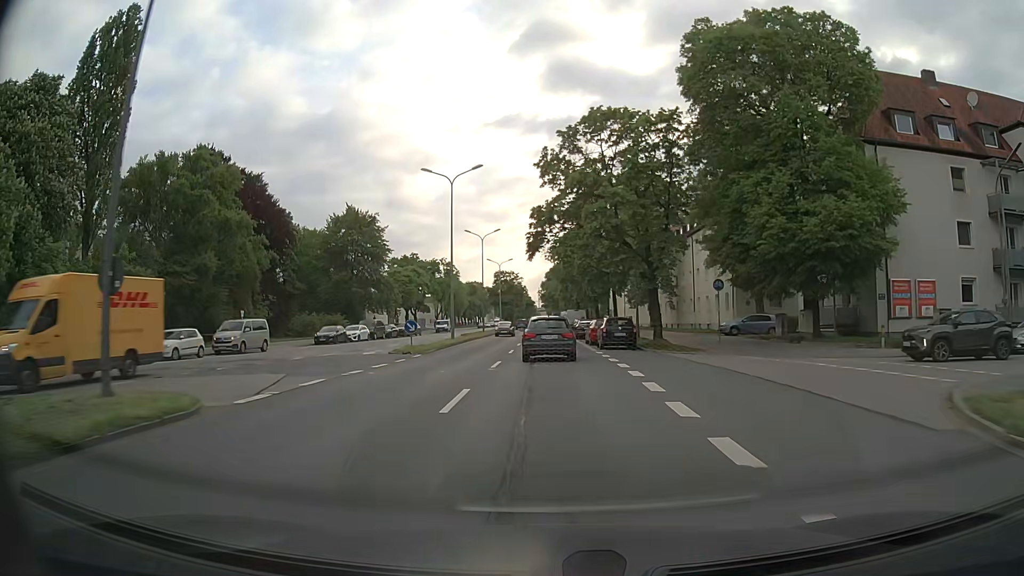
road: secondary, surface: asphalt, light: Day
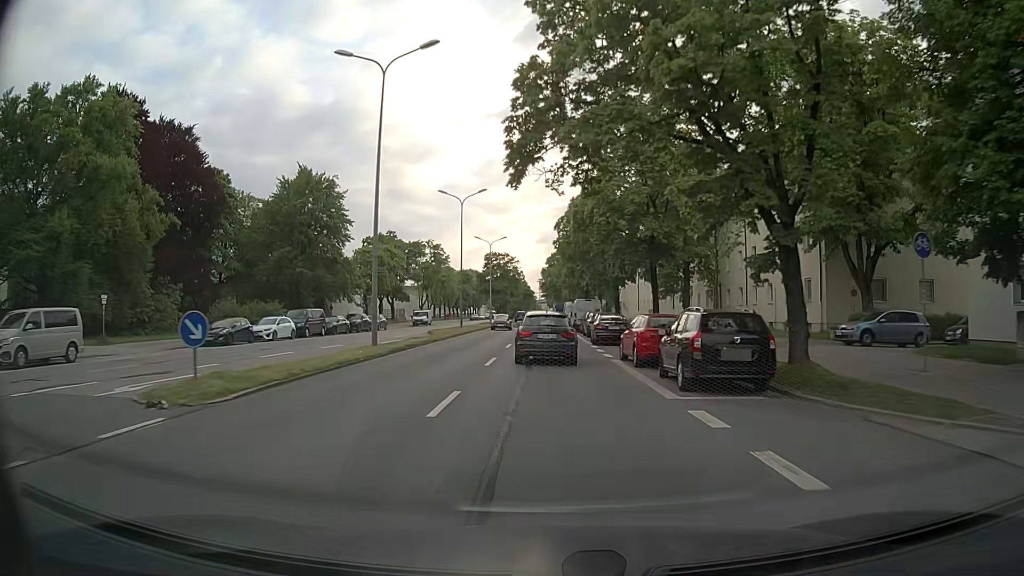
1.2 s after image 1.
(0.0, +18.8) m; -1°
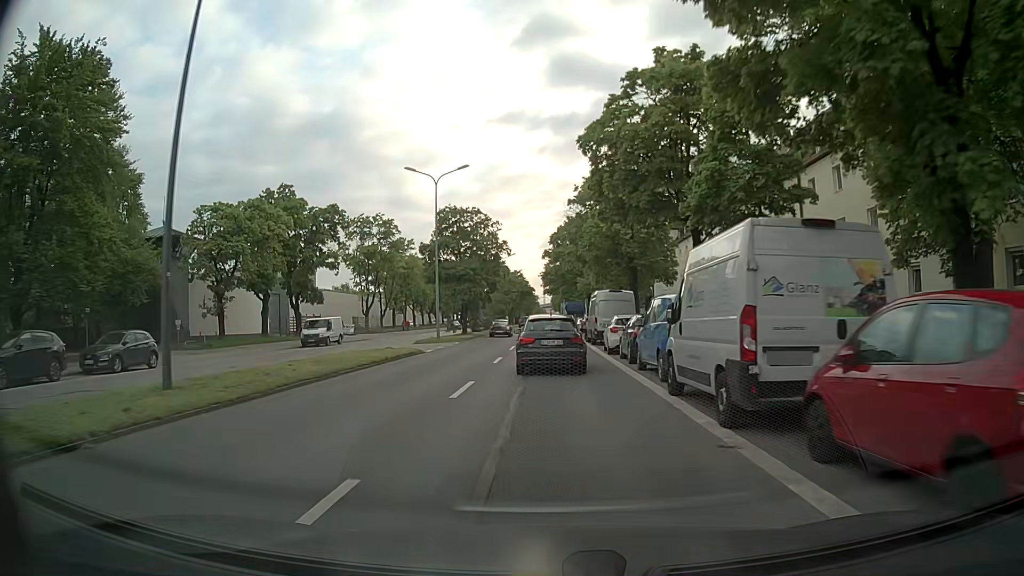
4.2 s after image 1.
(+0.6, +42.0) m; +1°
(0, +10) (0, +20) (0, +30) (0, +40) (0, +50) (0, +60) (-1, +70) (-1, +80) (-1, +90) (0, +100) m
